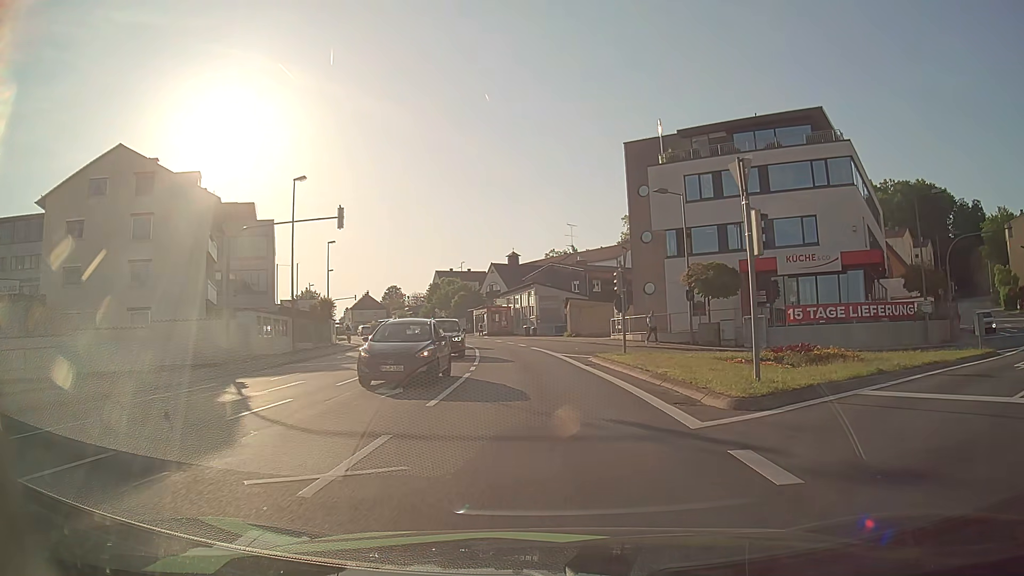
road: tertiary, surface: asphalt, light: Day
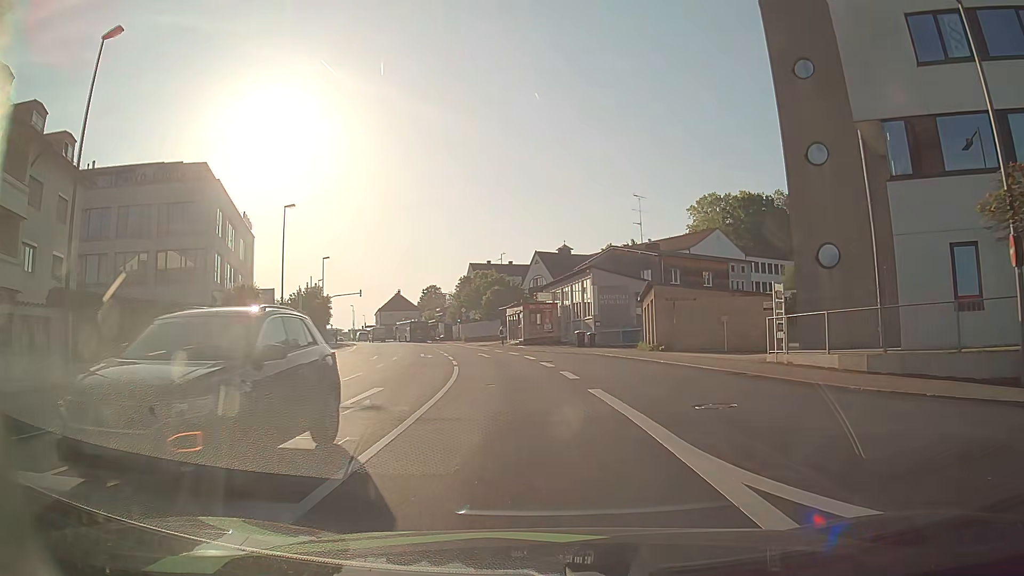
(-0.6, +23.6) m; -5°
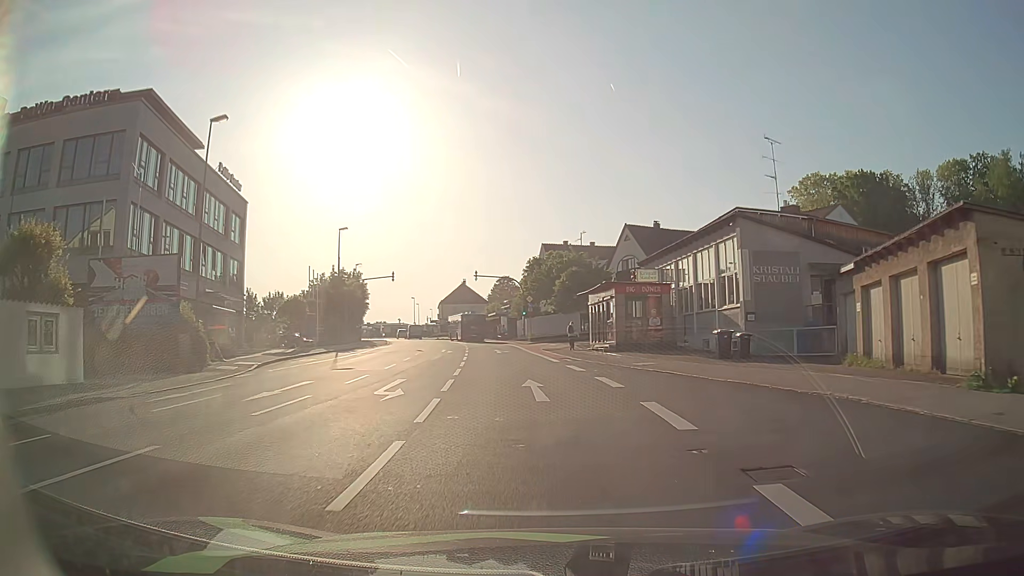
(-1.1, +20.9) m; -6°
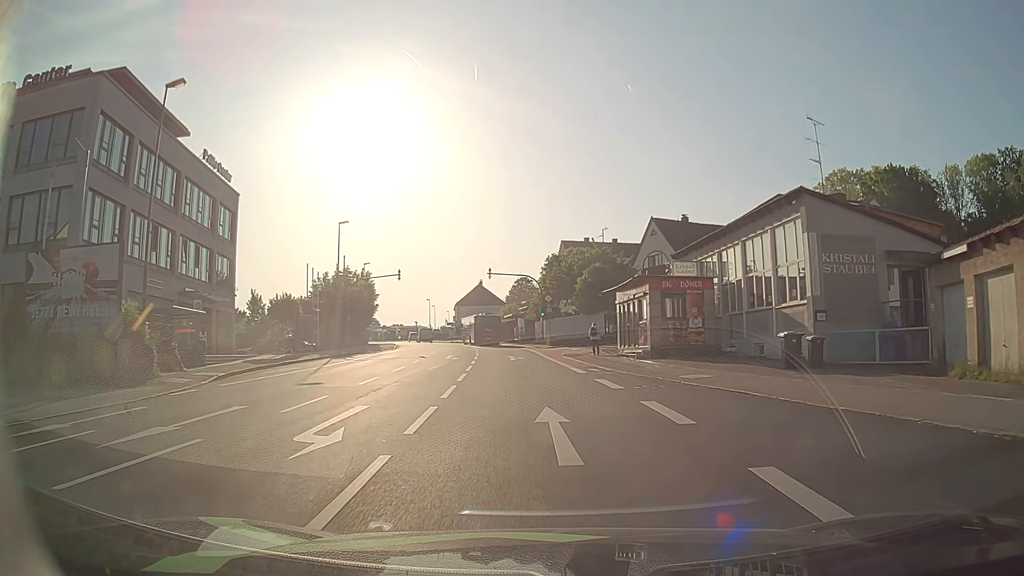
(-0.1, +5.3) m; -1°
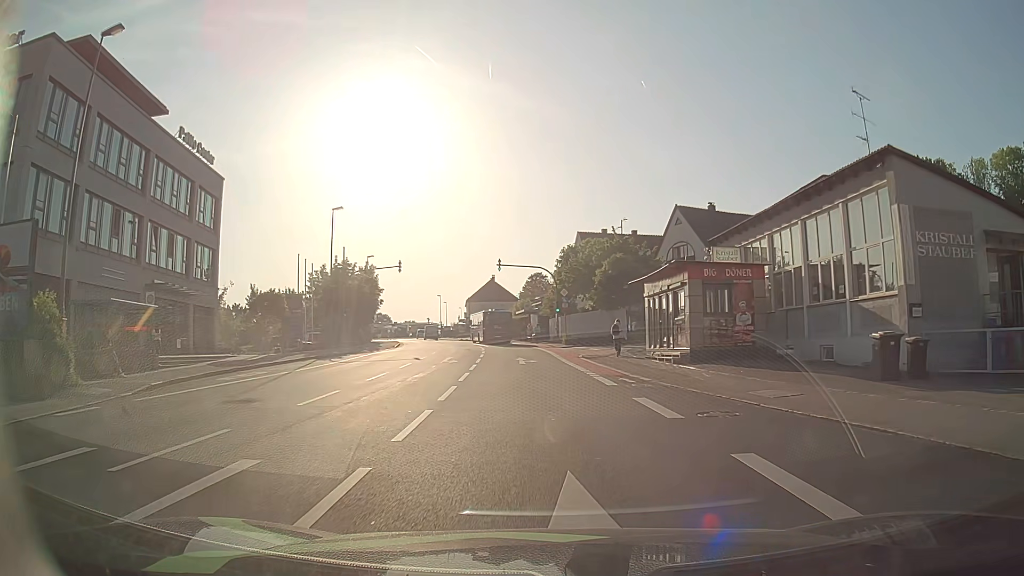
(-0.1, +5.3) m; -2°
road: tertiary_link
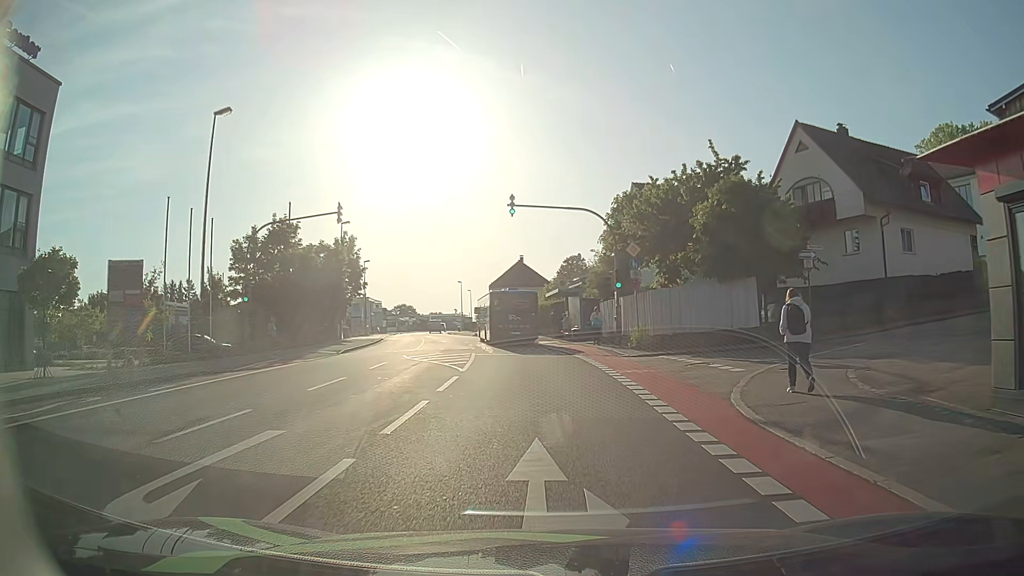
(-0.7, +22.7) m; -3°
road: tertiary
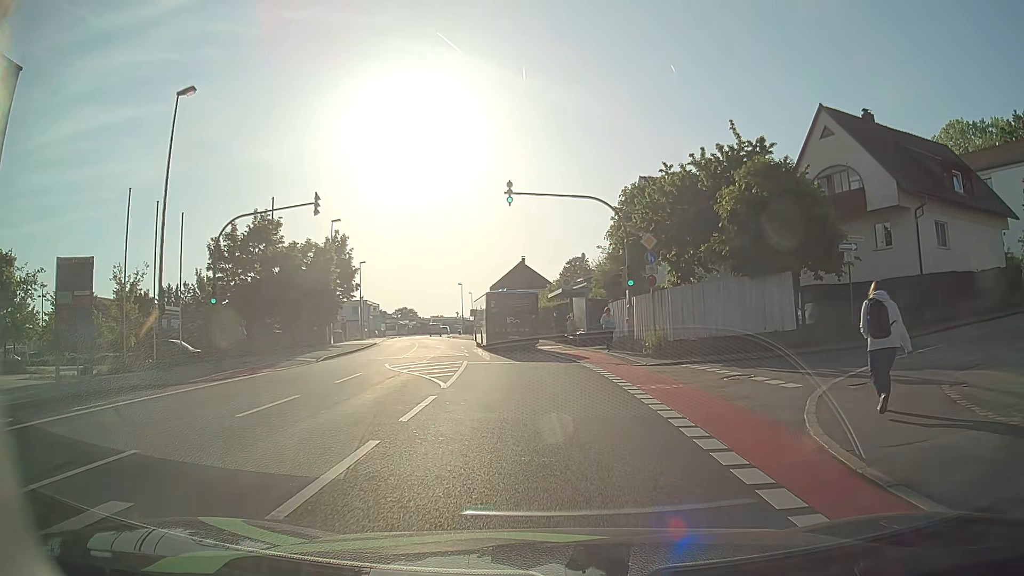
(0.0, +3.3) m; -1°
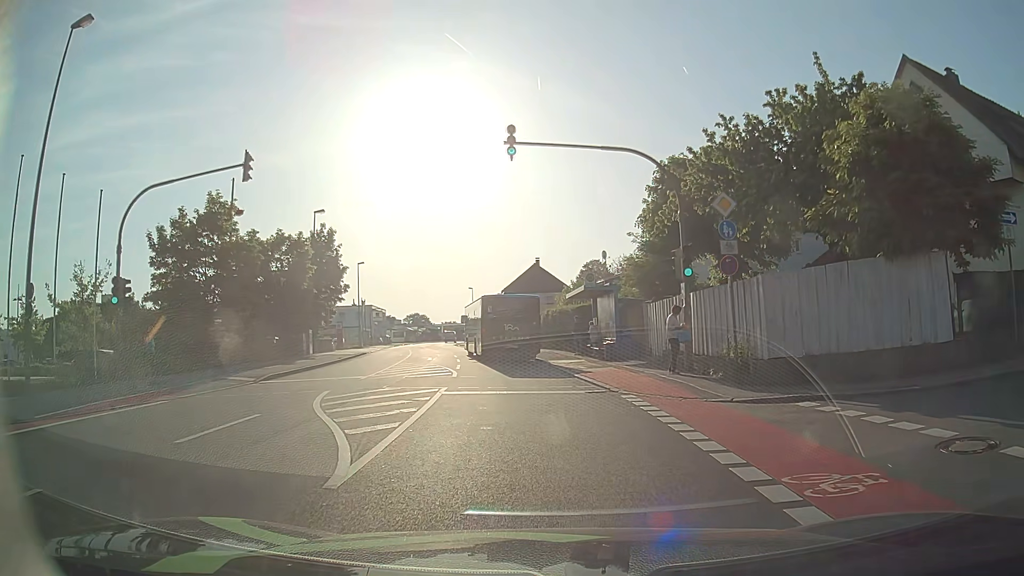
(+0.1, +7.9) m; 0°
(0, +10) (-1, +20) (-2, +30) (-4, +40) (-6, +50) (-8, +59) (-10, +69) (-12, +79) (-14, +89) (-15, +99) m
